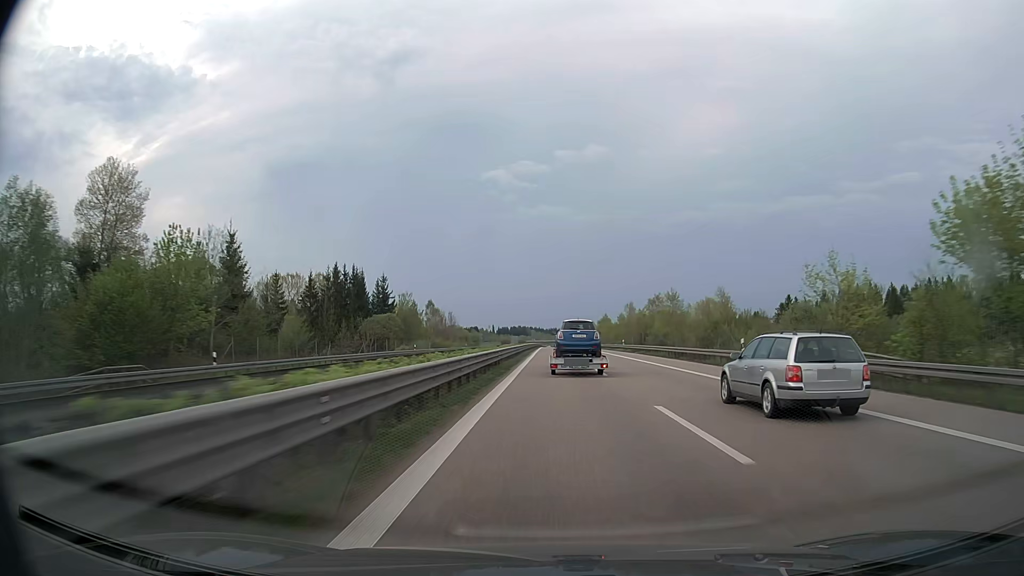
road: trunk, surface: asphalt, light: Day
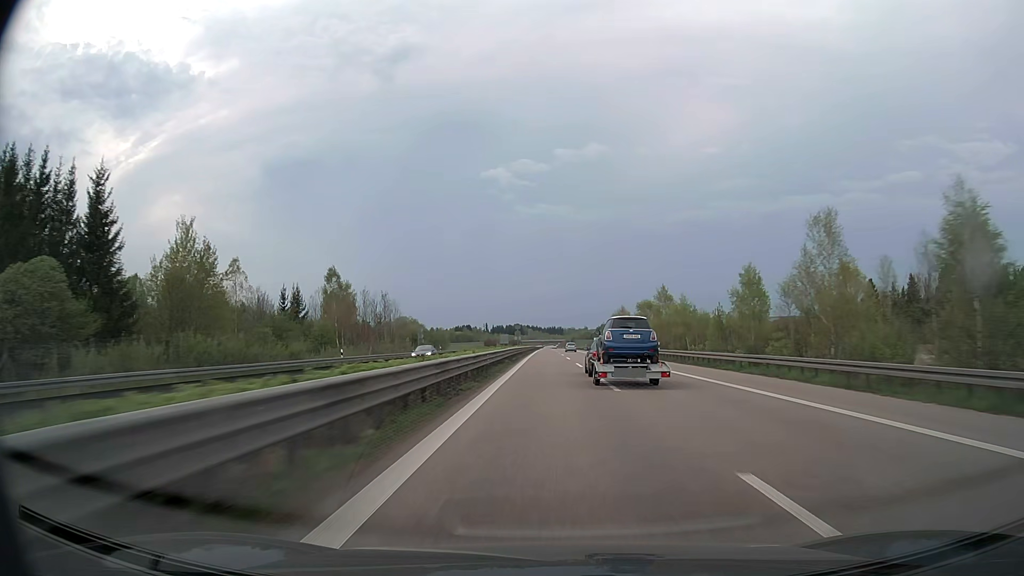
(+0.3, +78.7) m; 0°
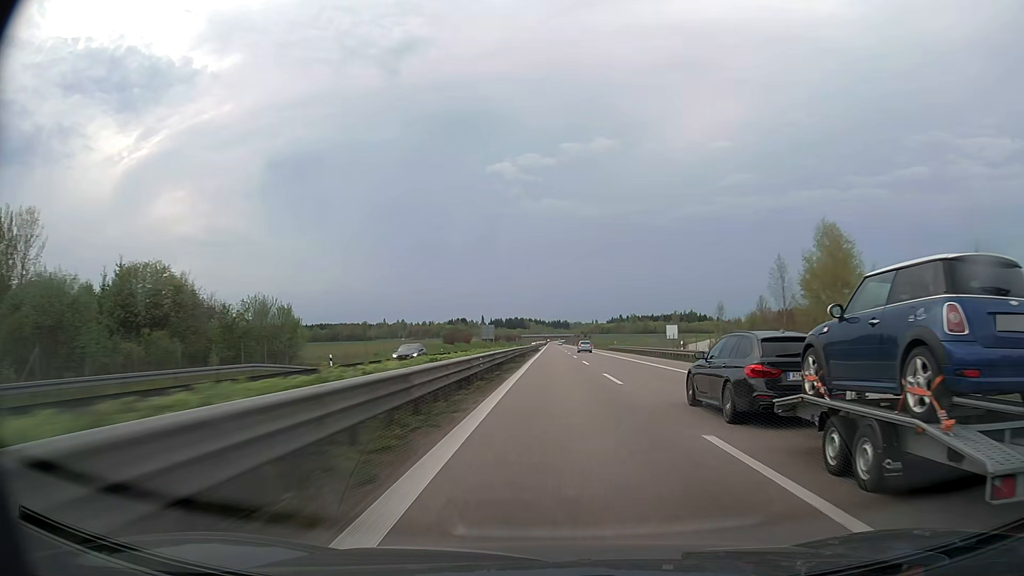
(-0.6, +105.5) m; 0°
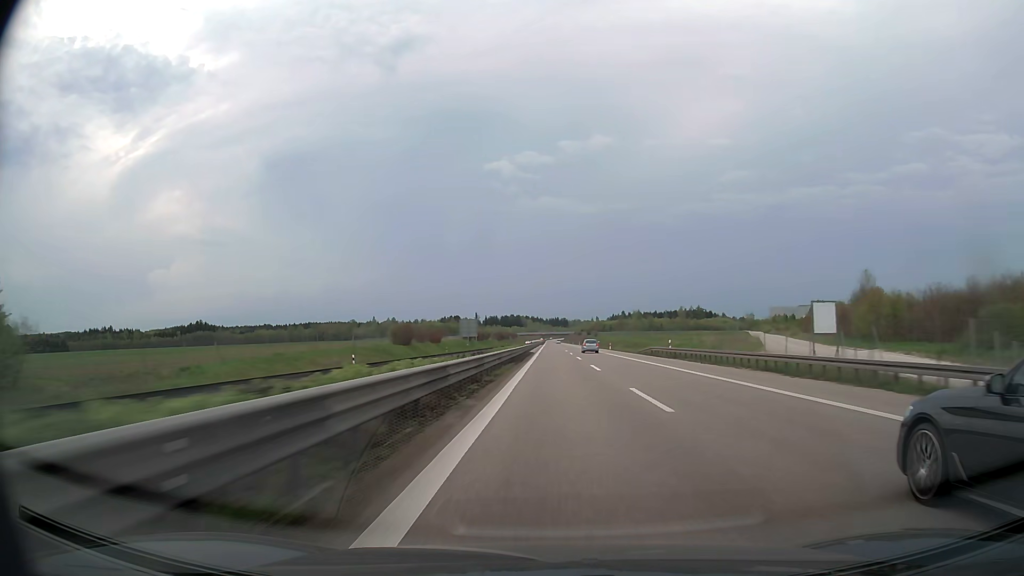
(+0.1, +44.2) m; 0°
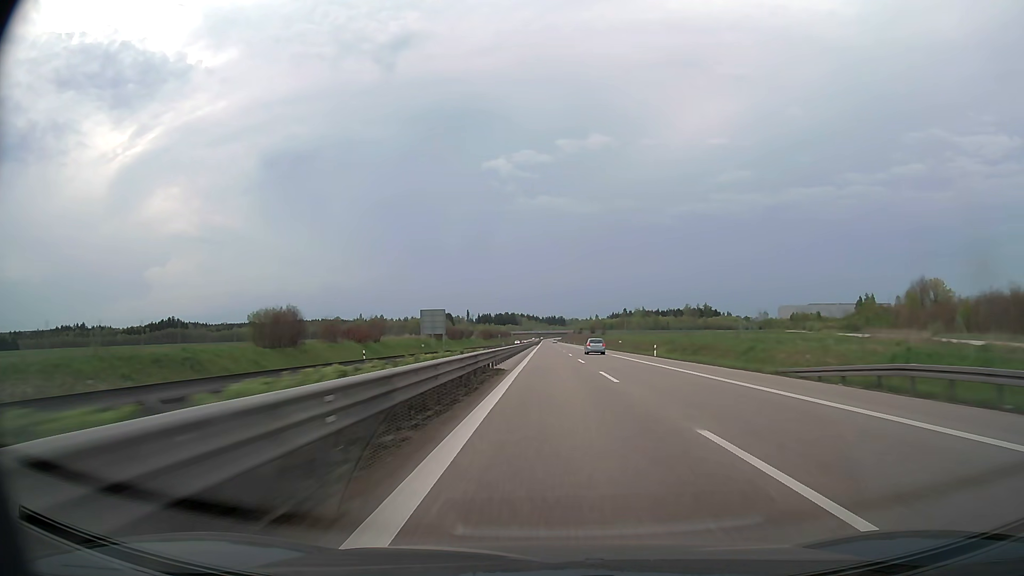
(+0.2, +45.3) m; 0°
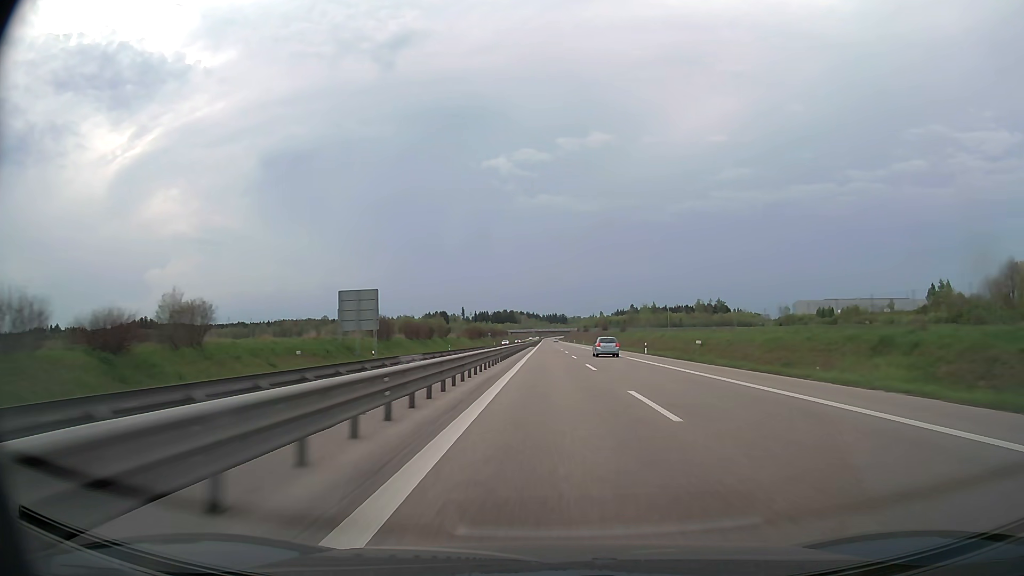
(0.0, +46.3) m; 0°
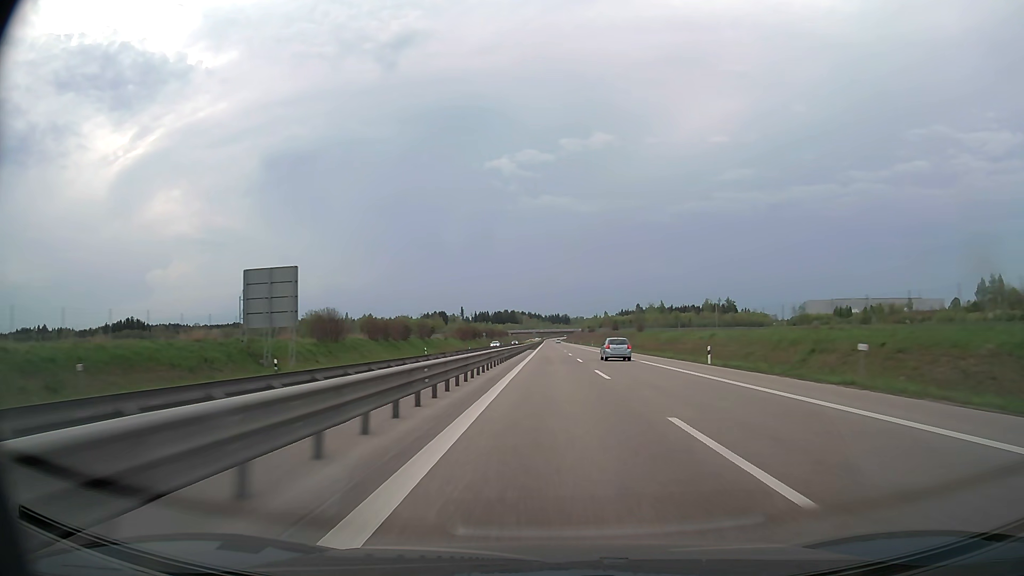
(0.0, +23.5) m; 0°
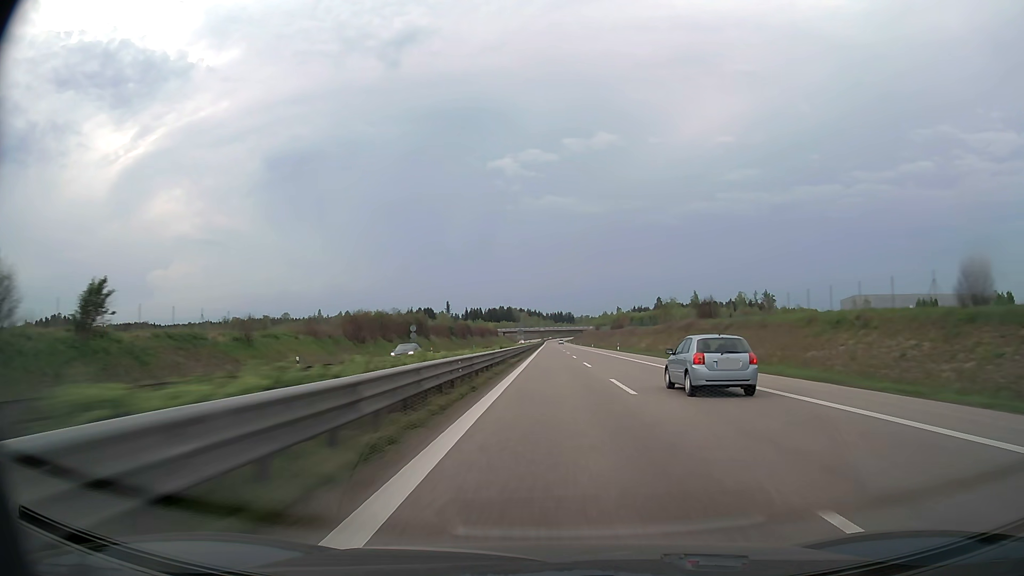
(0.0, +96.3) m; 0°
(0, +10) (0, +20) (0, +30) (0, +40) (0, +50) (0, +60) (0, +70) (0, +80) (0, +90) (0, +100) m
